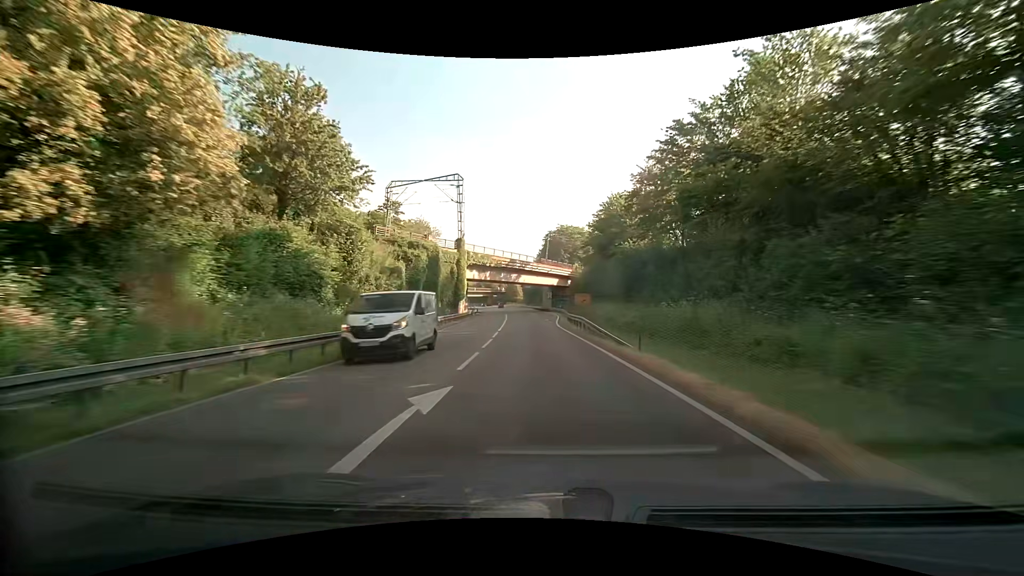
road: primary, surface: asphalt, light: Day
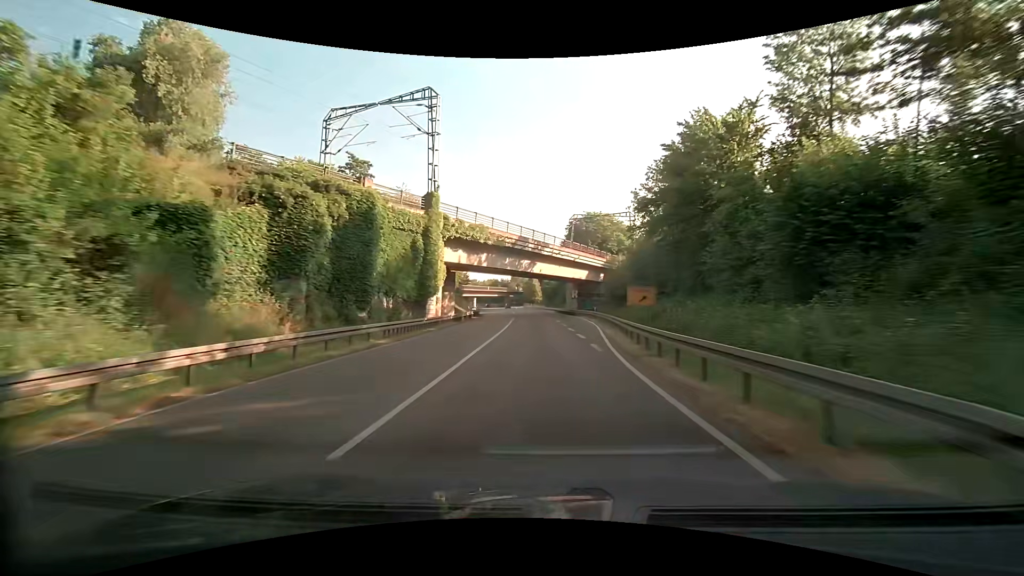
(-0.5, +24.1) m; -3°
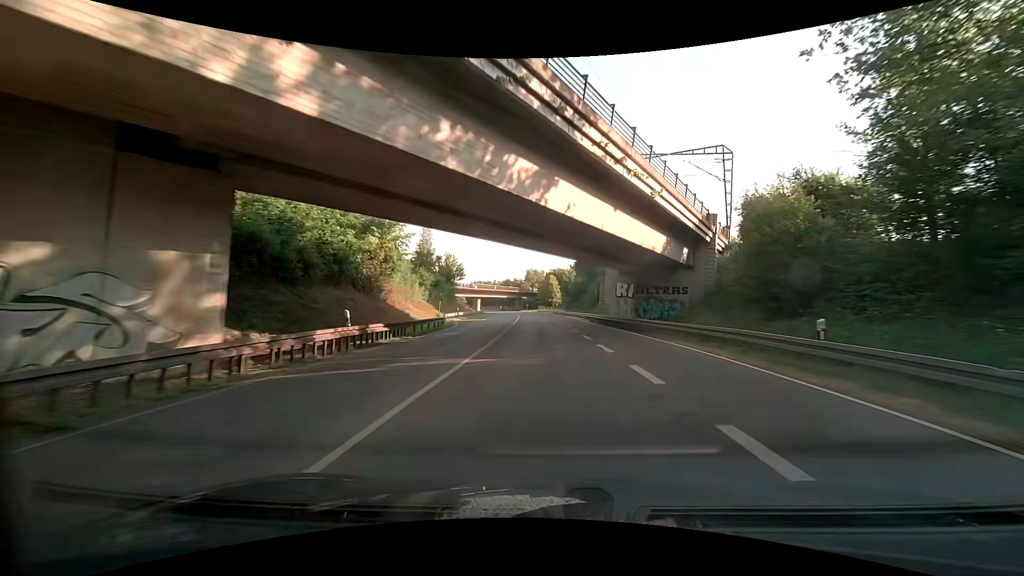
(-0.2, +36.2) m; -1°
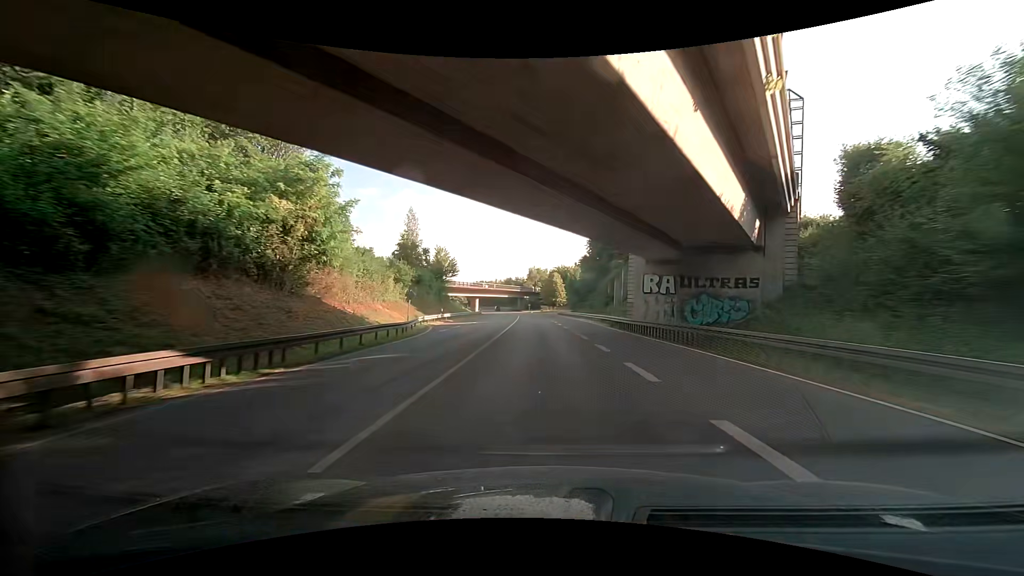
(0.0, +12.1) m; +1°
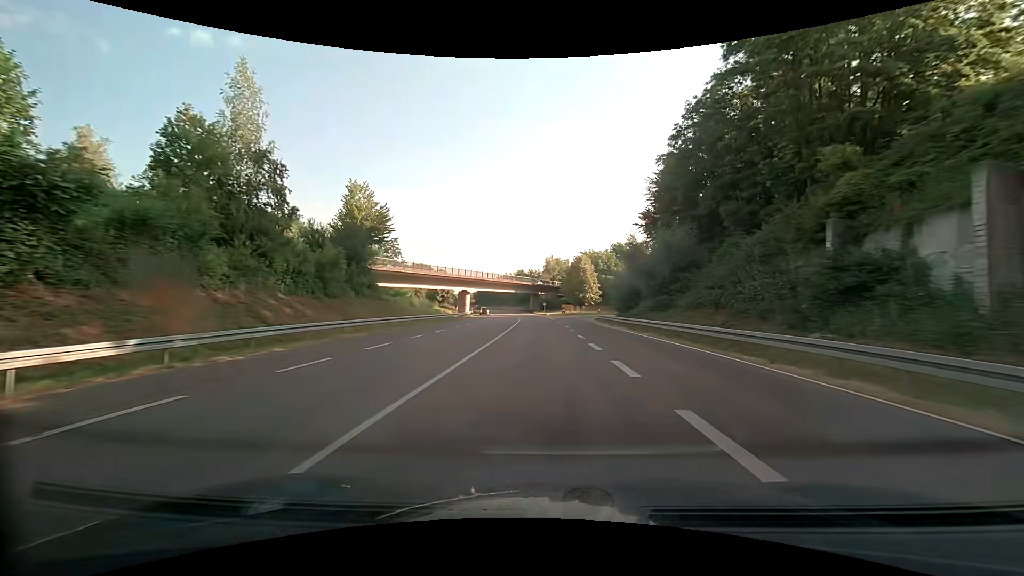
(-2.0, +48.4) m; -4°
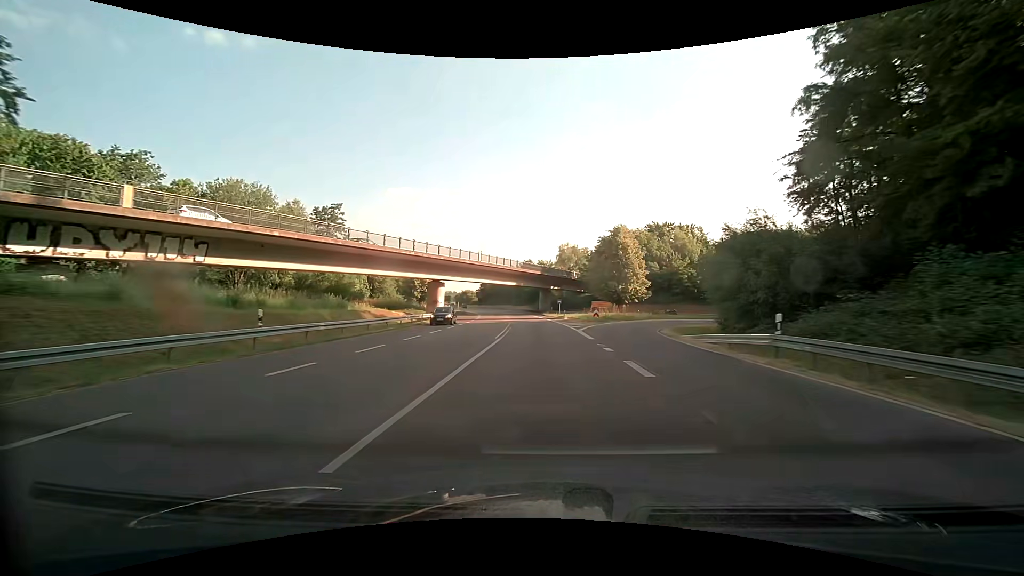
(-0.5, +36.6) m; -1°
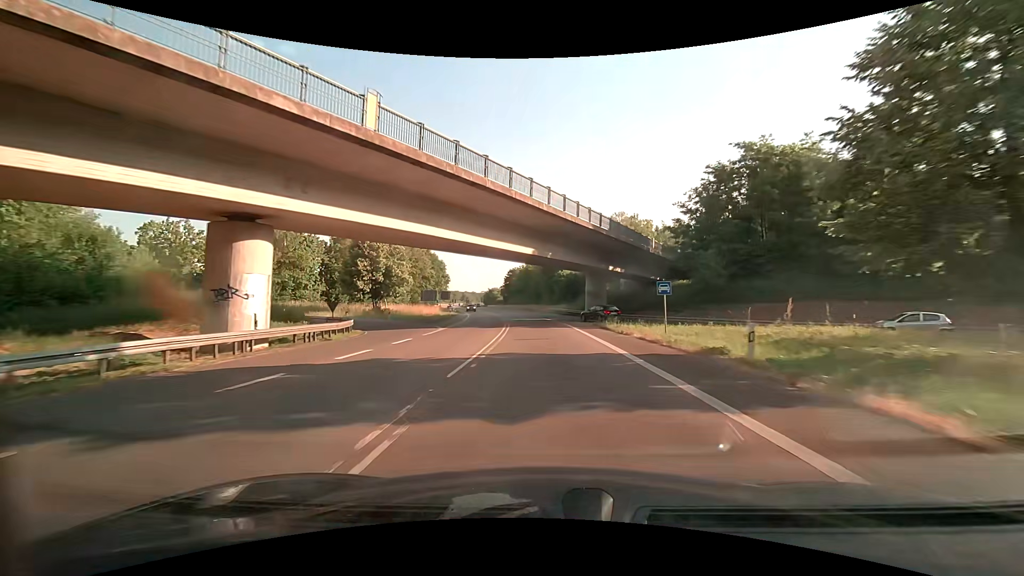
(-1.5, +49.0) m; -4°
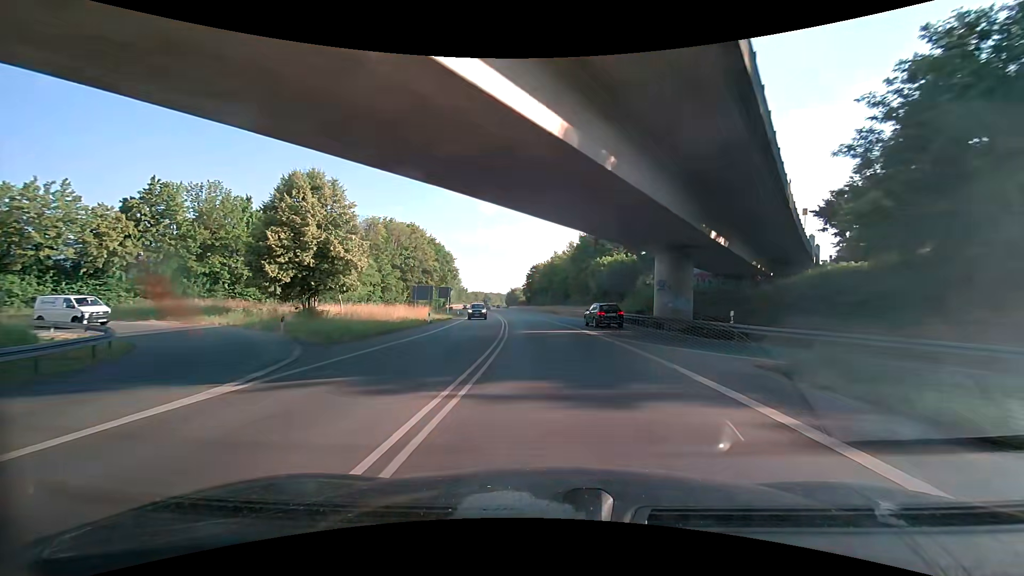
(-0.6, +24.7) m; -2°
(0, +10) (-1, +20) (-1, +30) (-2, +40) (-3, +50) (-4, +60) (-6, +70) (-7, +80) (-8, +90) (-10, +99) m
